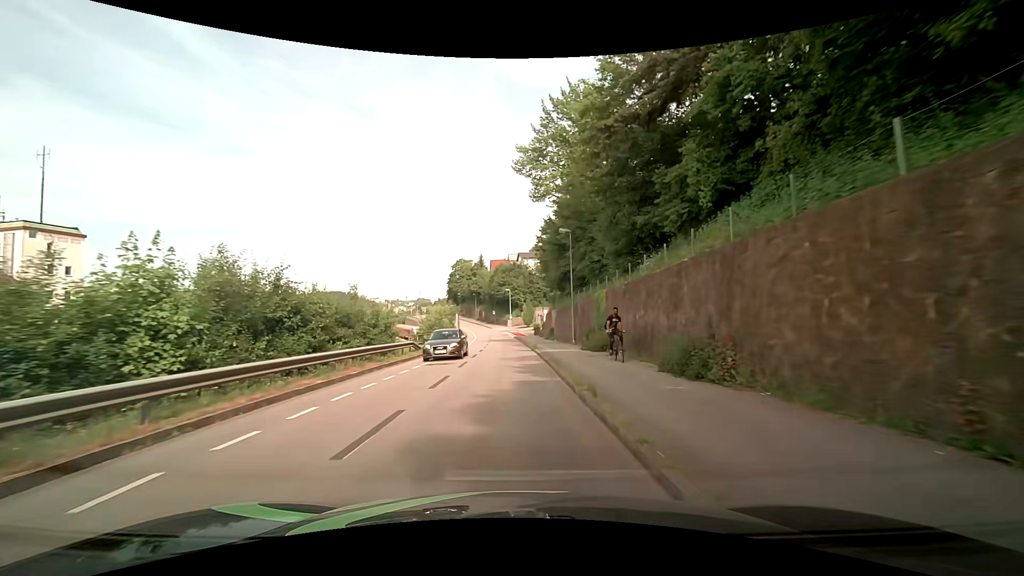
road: residential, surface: asphalt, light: Day
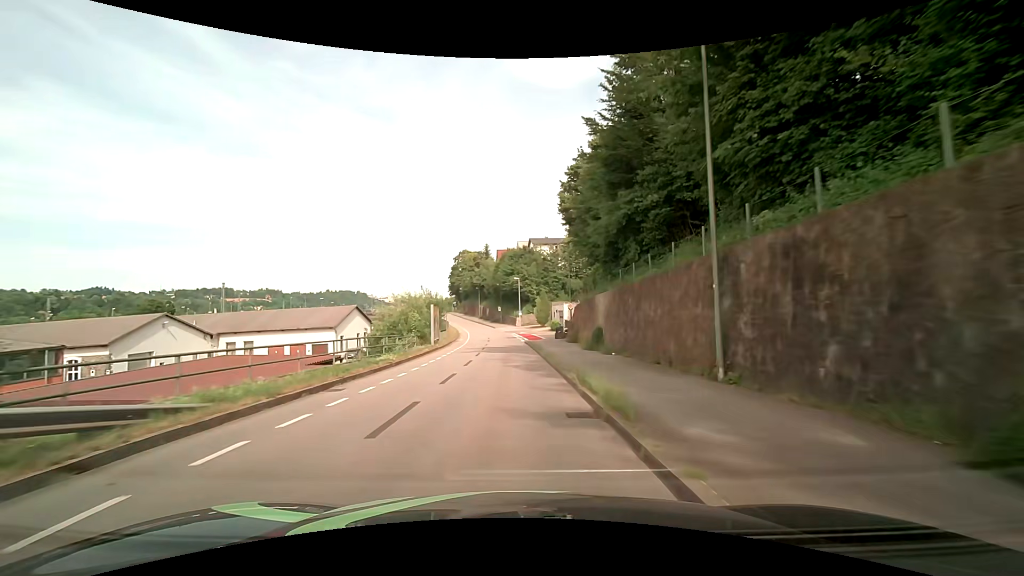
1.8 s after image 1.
(-0.4, +23.0) m; -2°
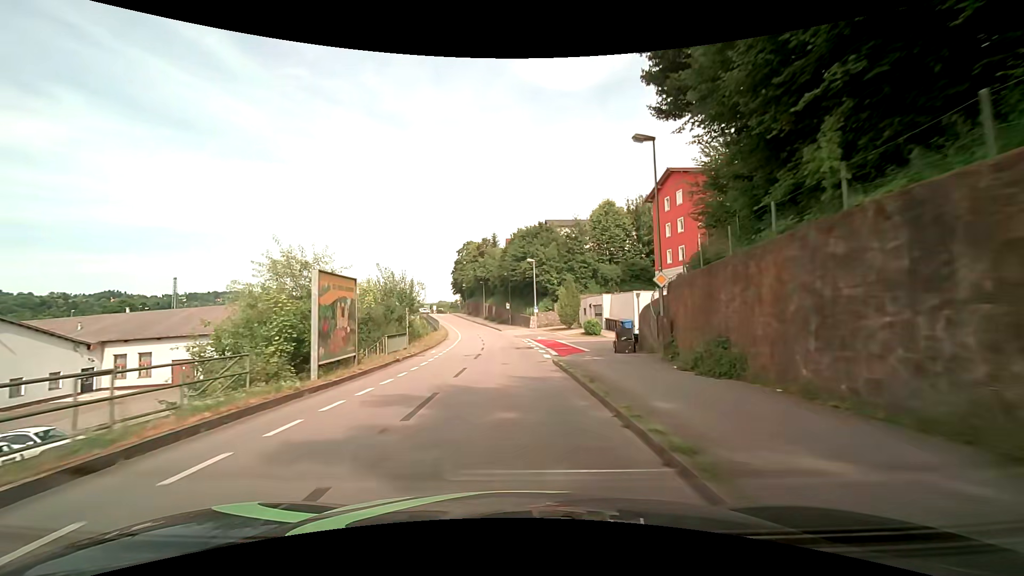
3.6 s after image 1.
(-0.2, +22.9) m; -1°
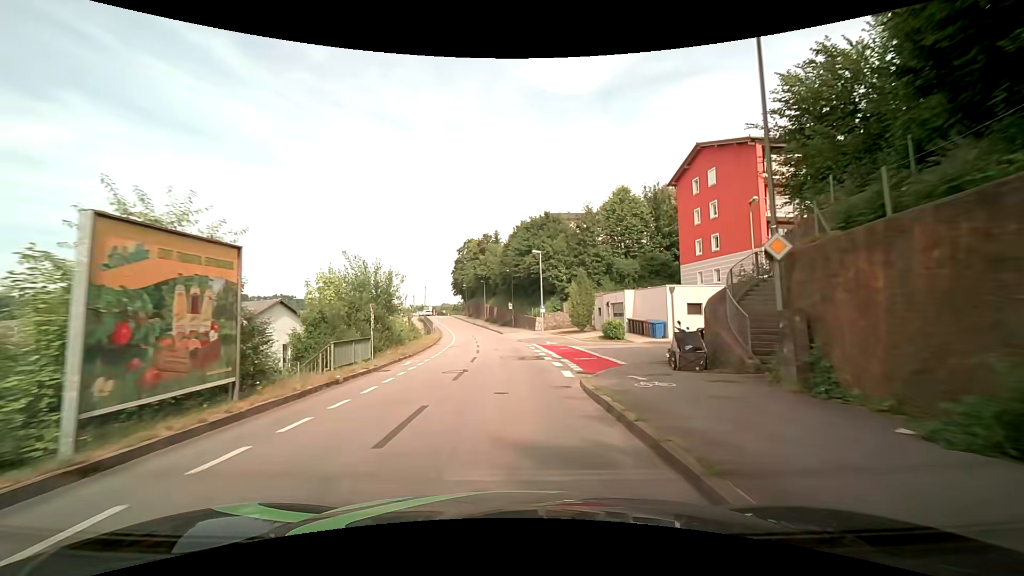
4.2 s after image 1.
(0.0, +7.6) m; 0°
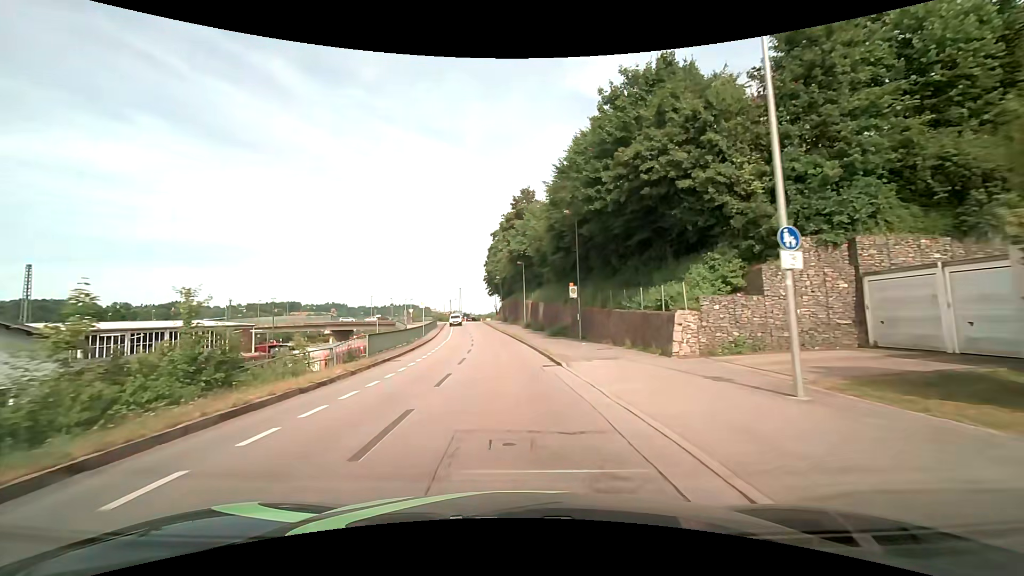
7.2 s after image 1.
(-1.2, +37.7) m; -6°
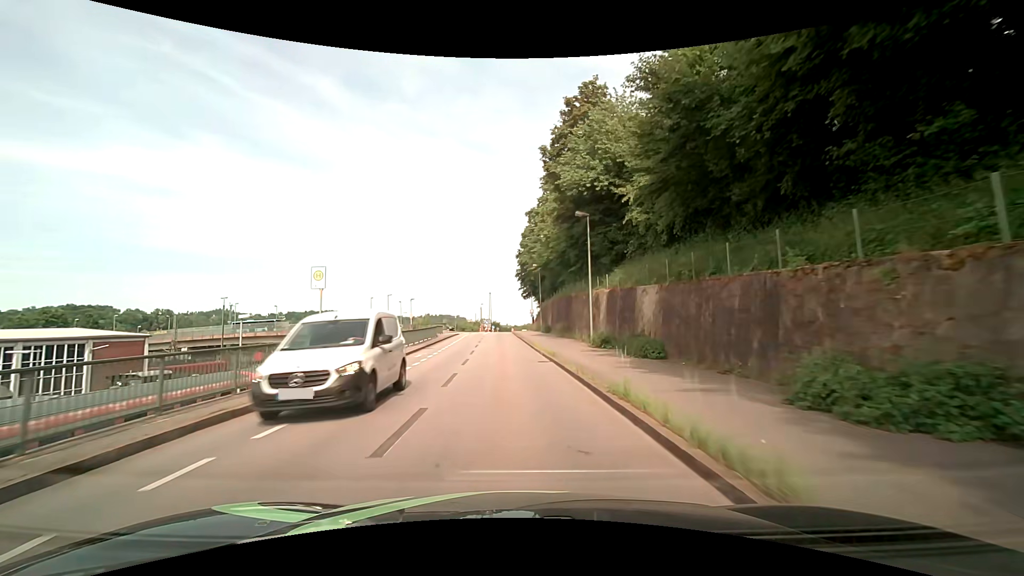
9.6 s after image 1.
(-1.1, +29.9) m; -4°
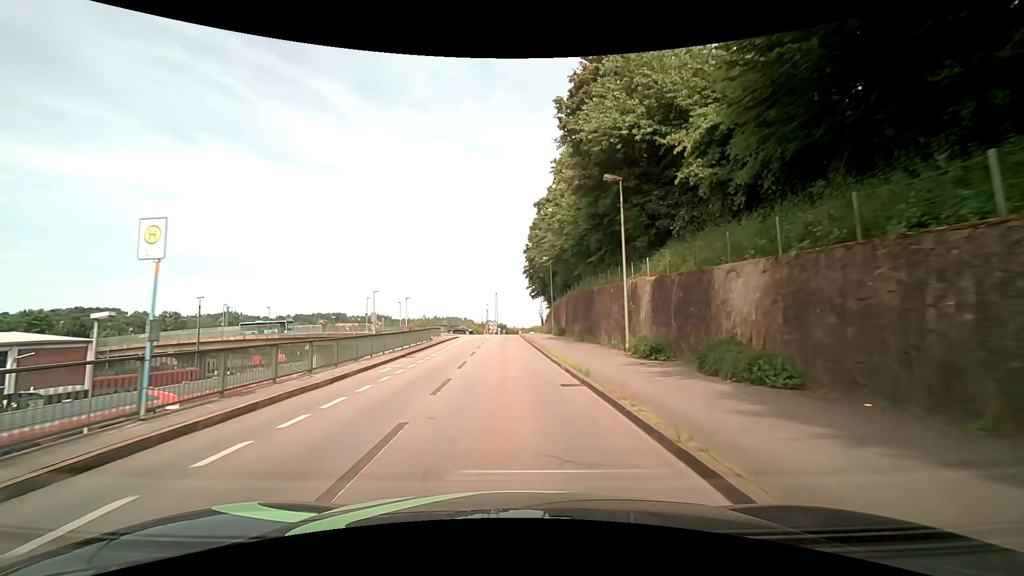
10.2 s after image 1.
(-0.1, +7.4) m; -1°
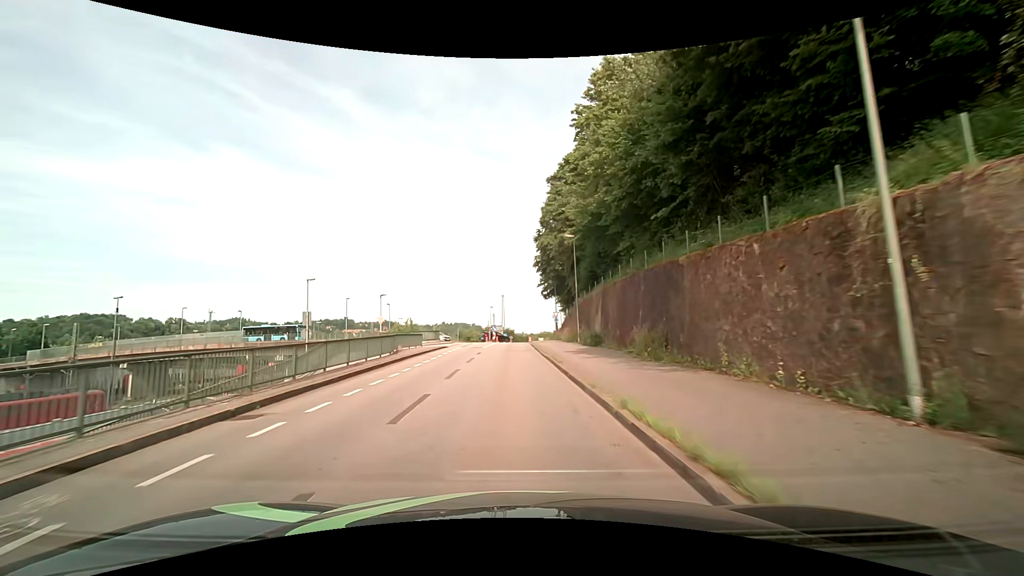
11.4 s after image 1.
(-0.1, +14.8) m; -1°
